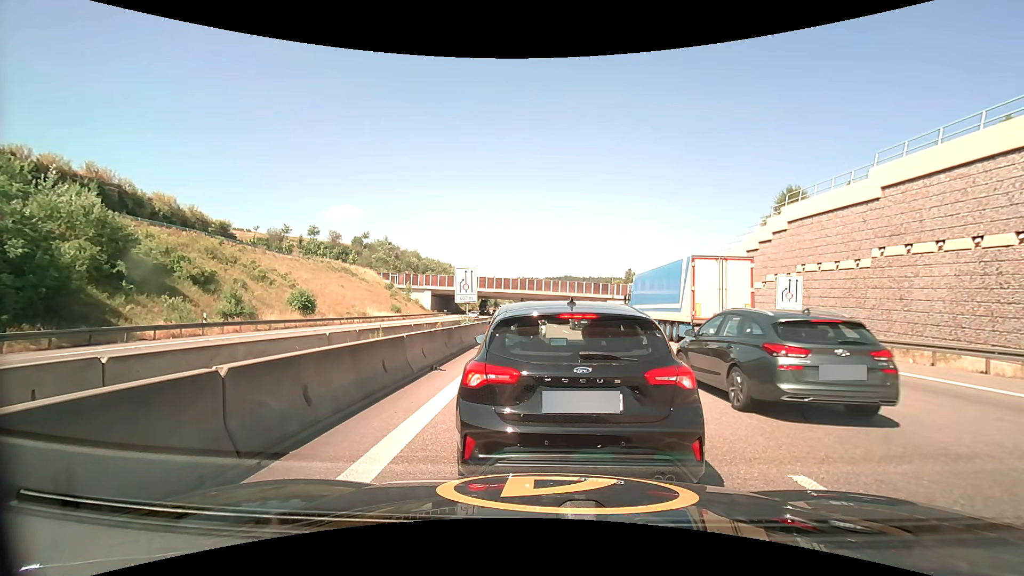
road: motorway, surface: asphalt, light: Day
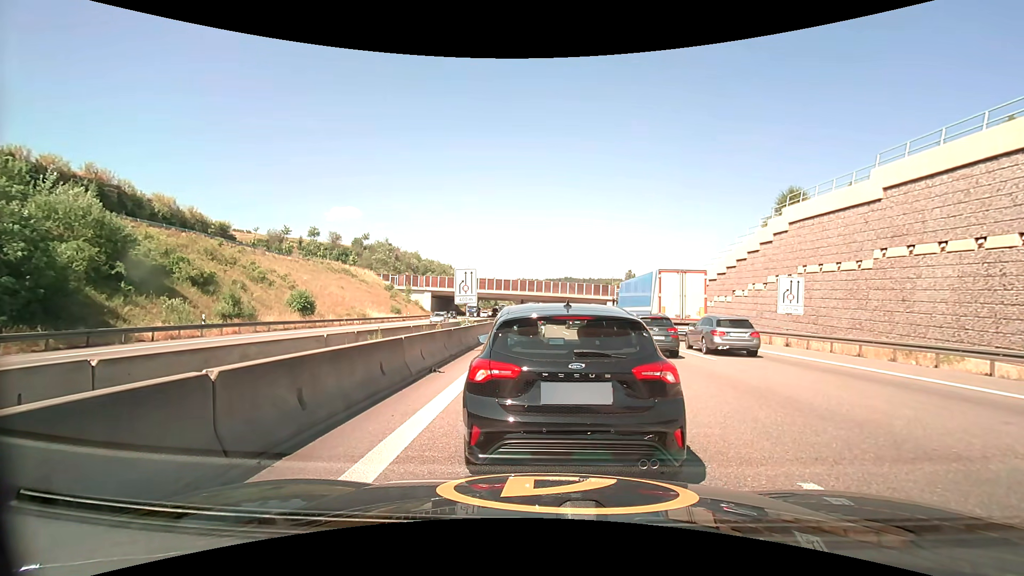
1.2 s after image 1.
(0.0, +0.1) m; 0°
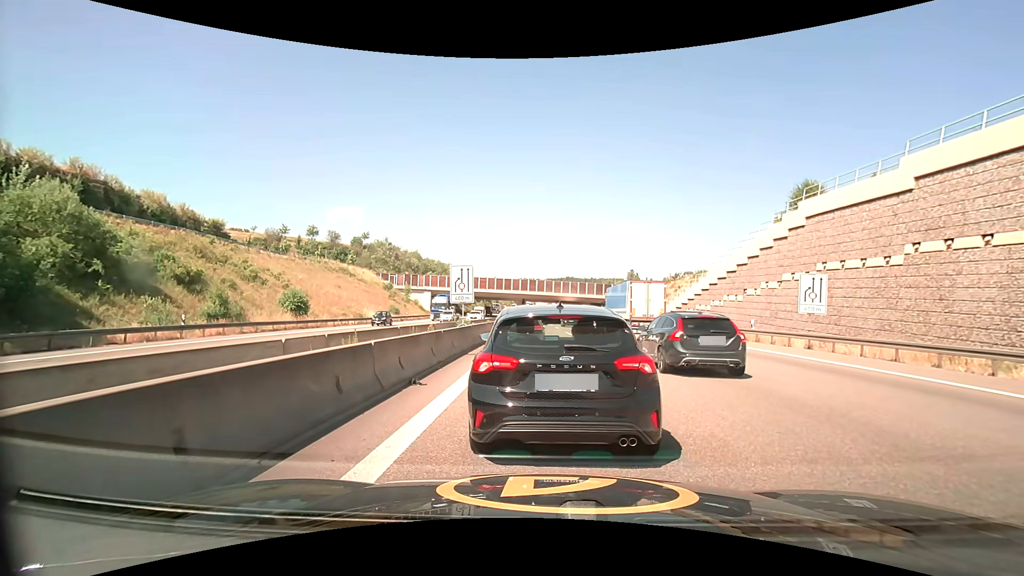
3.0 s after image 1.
(0.0, +2.1) m; 0°
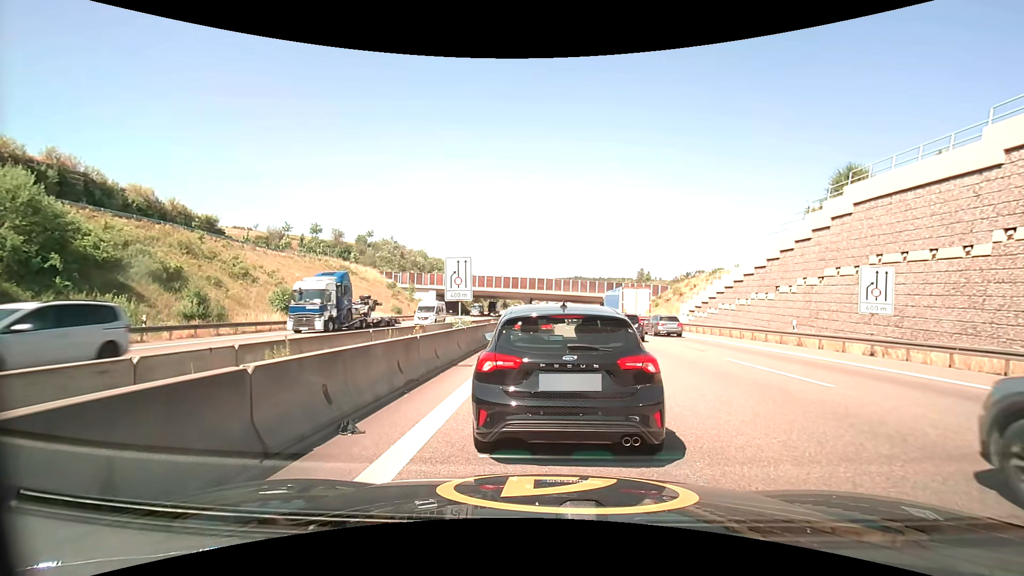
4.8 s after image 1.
(0.0, +3.9) m; -1°
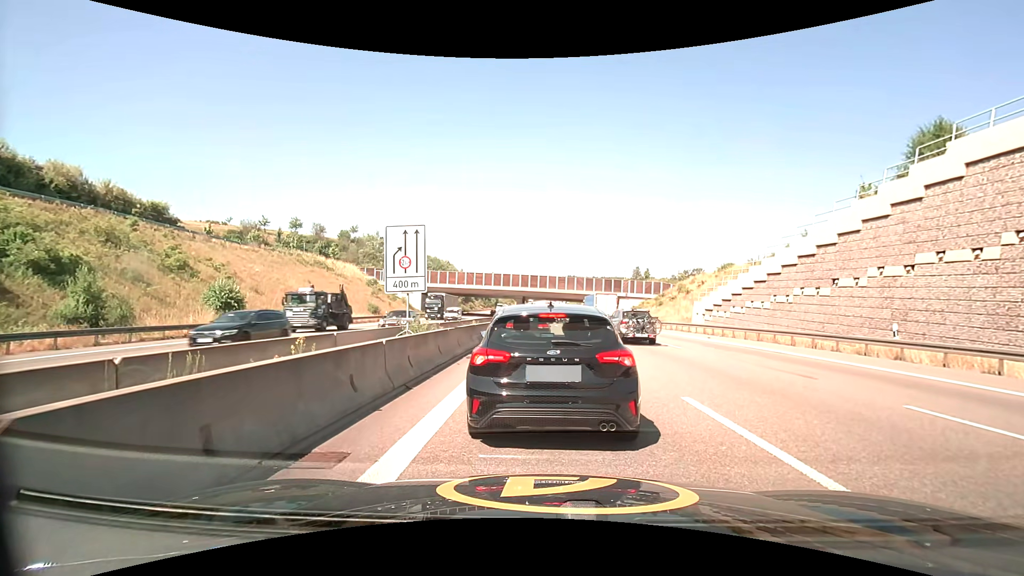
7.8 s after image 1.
(+0.1, +8.1) m; +1°
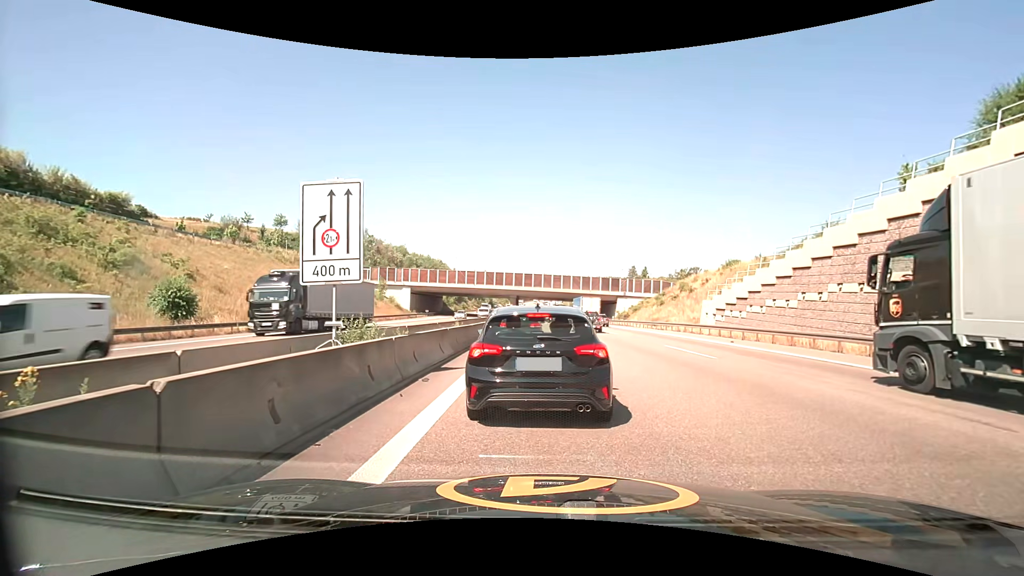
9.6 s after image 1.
(+0.1, +4.8) m; +1°
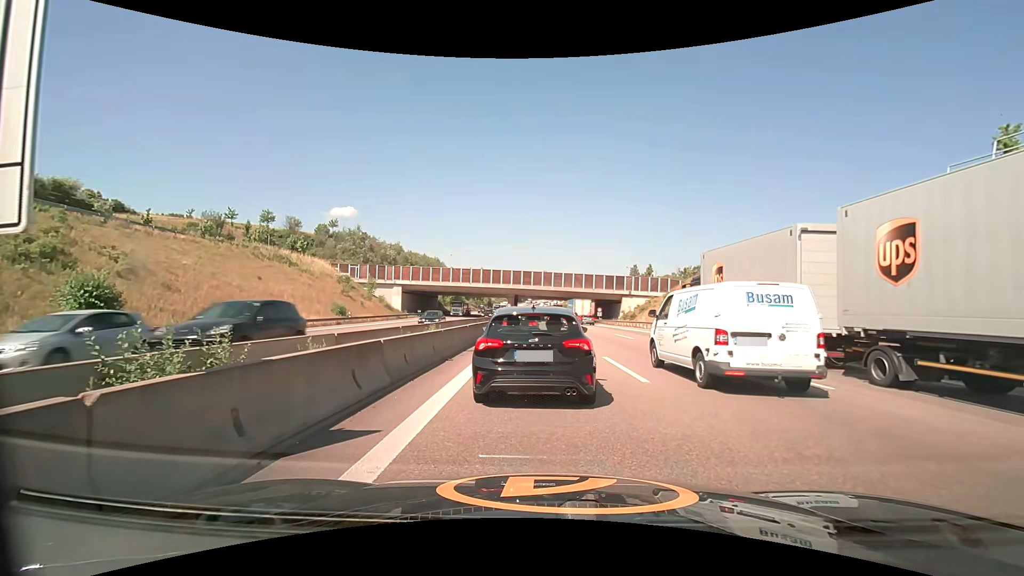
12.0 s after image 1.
(0.0, +6.5) m; -1°
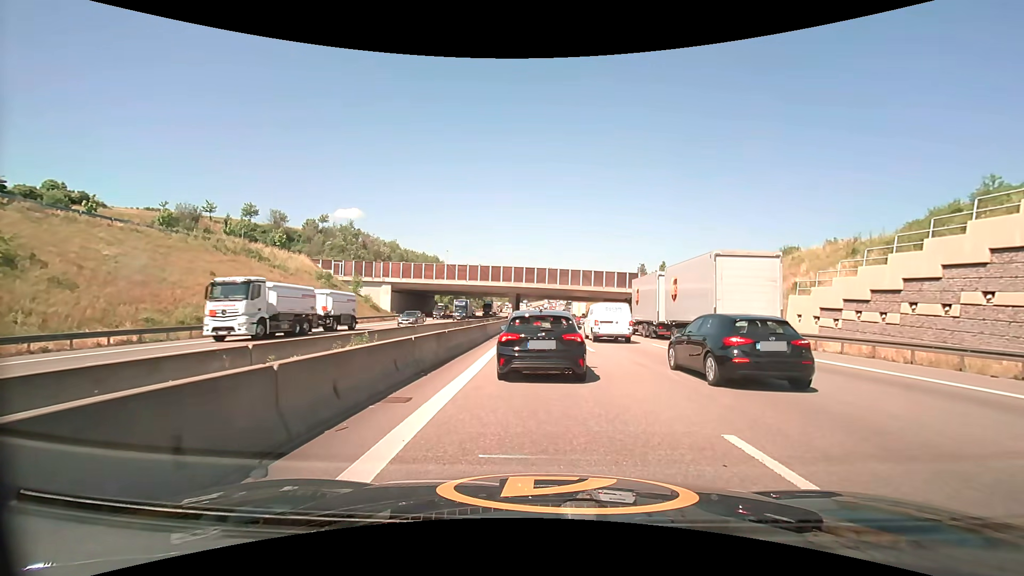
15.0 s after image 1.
(0.0, +9.9) m; 0°
(0, +10) (0, +20) (0, +30) (0, +40) (0, +50) (-1, +60) (-1, +70) (-1, +80) (-1, +90) (-1, +100) m
